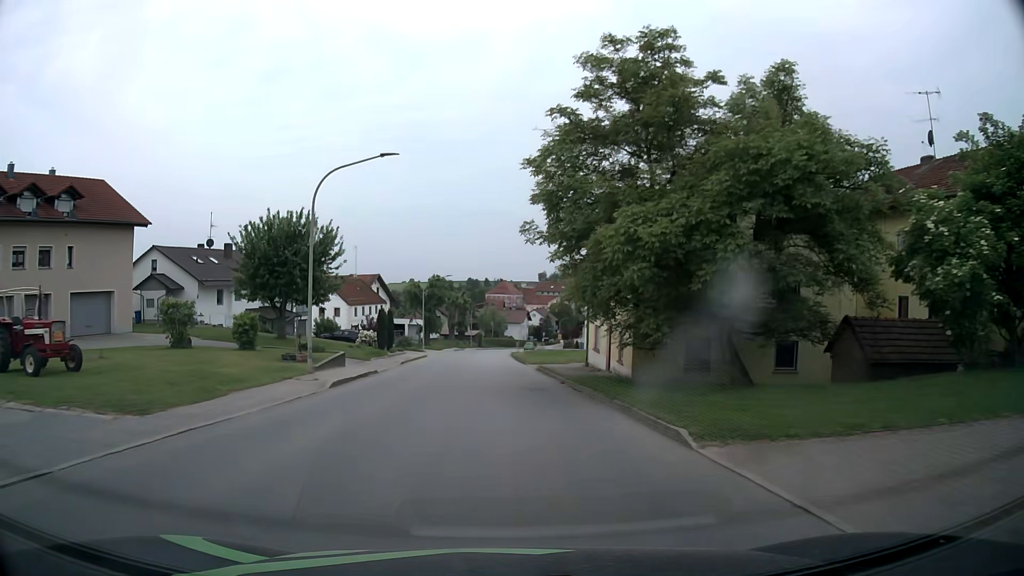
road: tertiary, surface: asphalt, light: Day
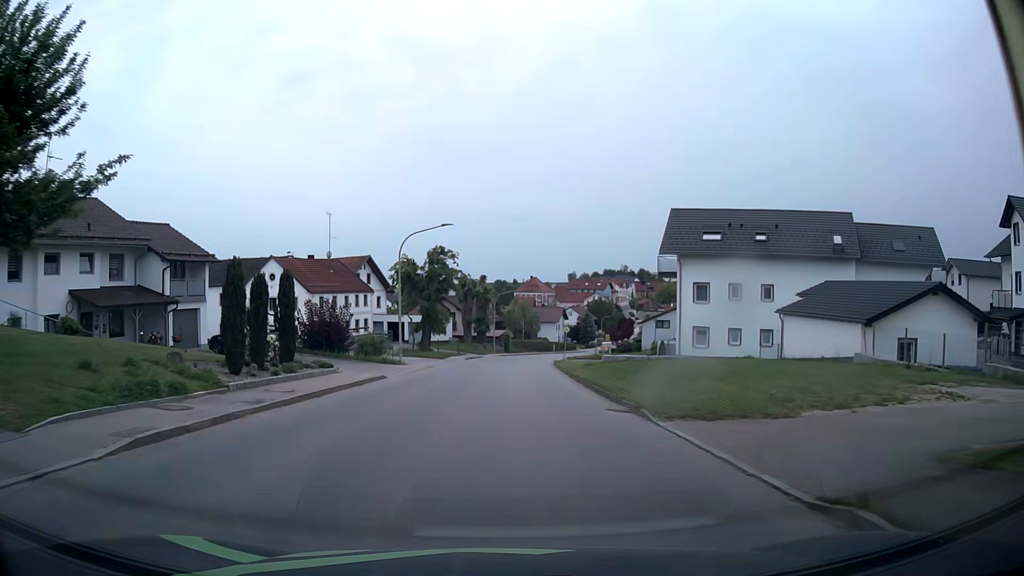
(-0.6, +29.1) m; -3°
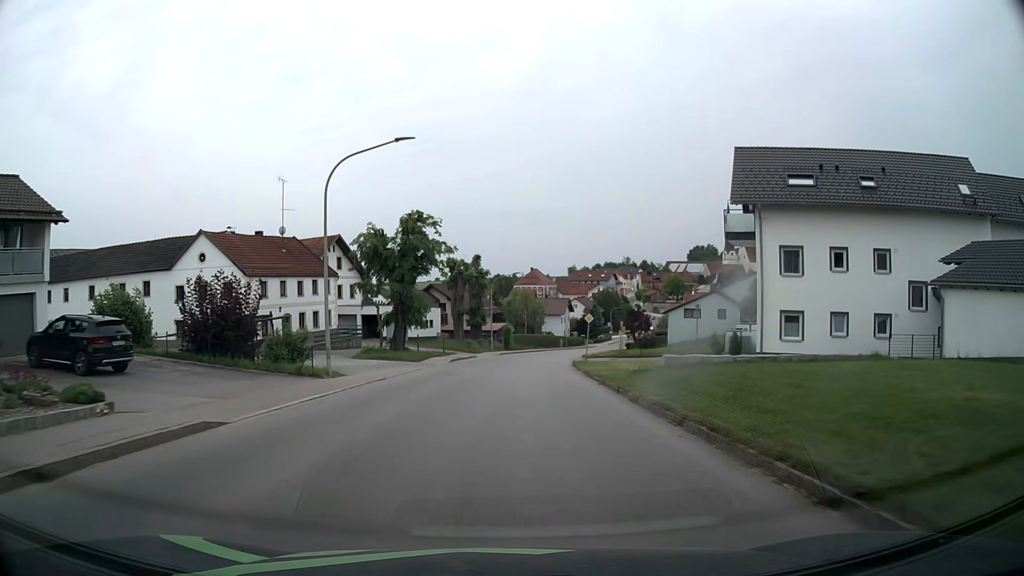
(+0.1, +14.8) m; +1°
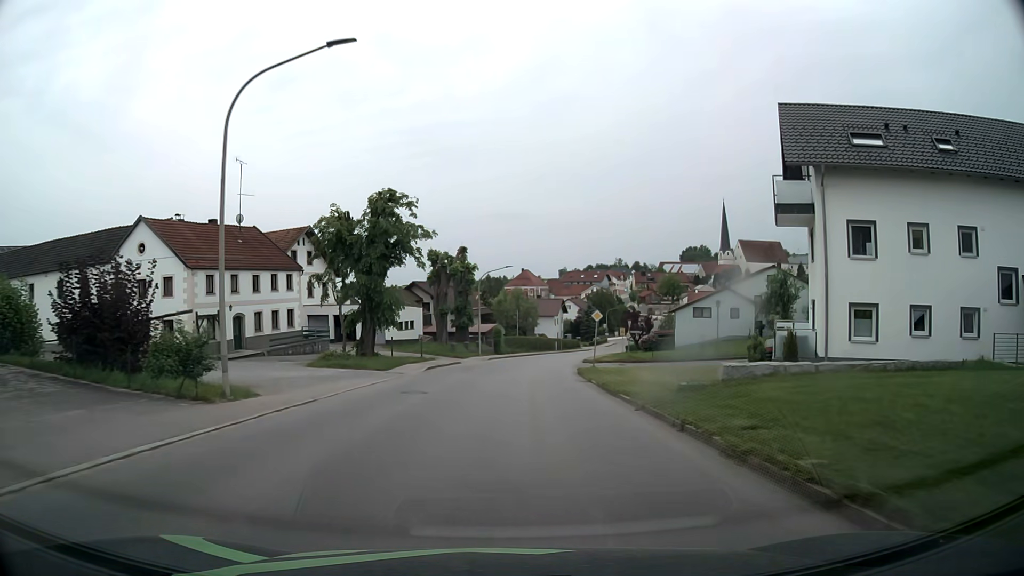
(0.0, +7.5) m; +1°
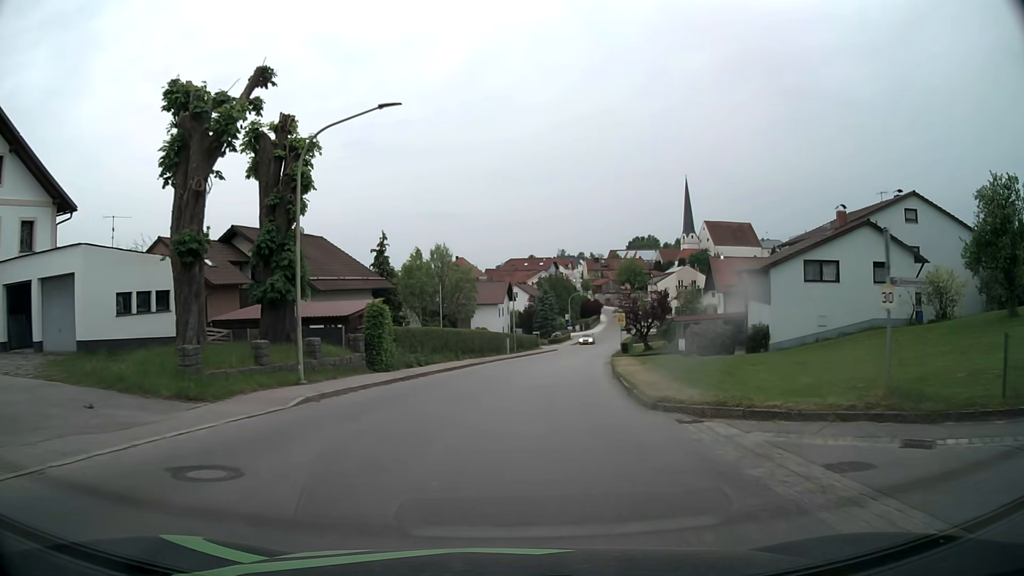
(+1.4, +37.6) m; +5°
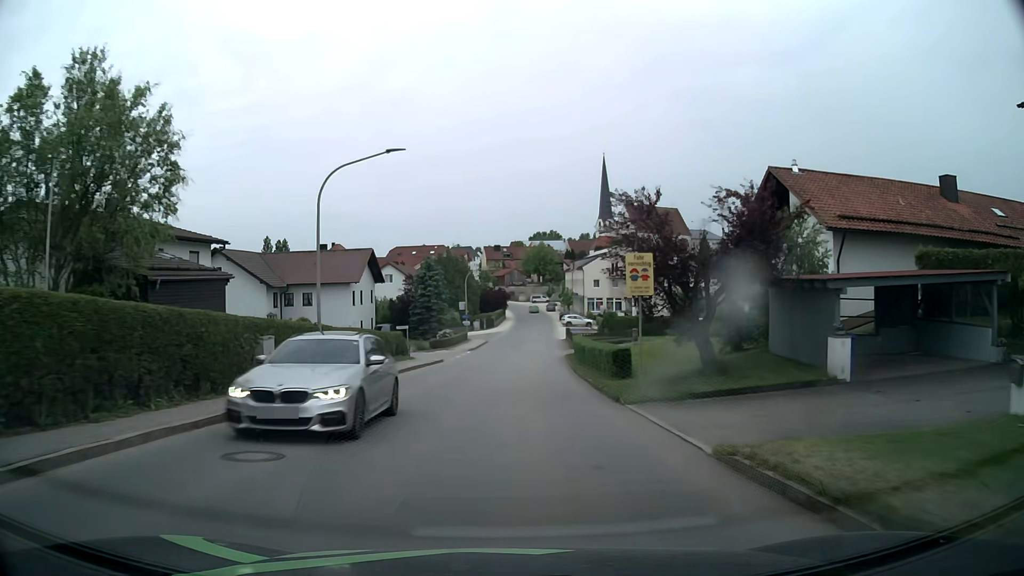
(+3.1, +37.2) m; +8°
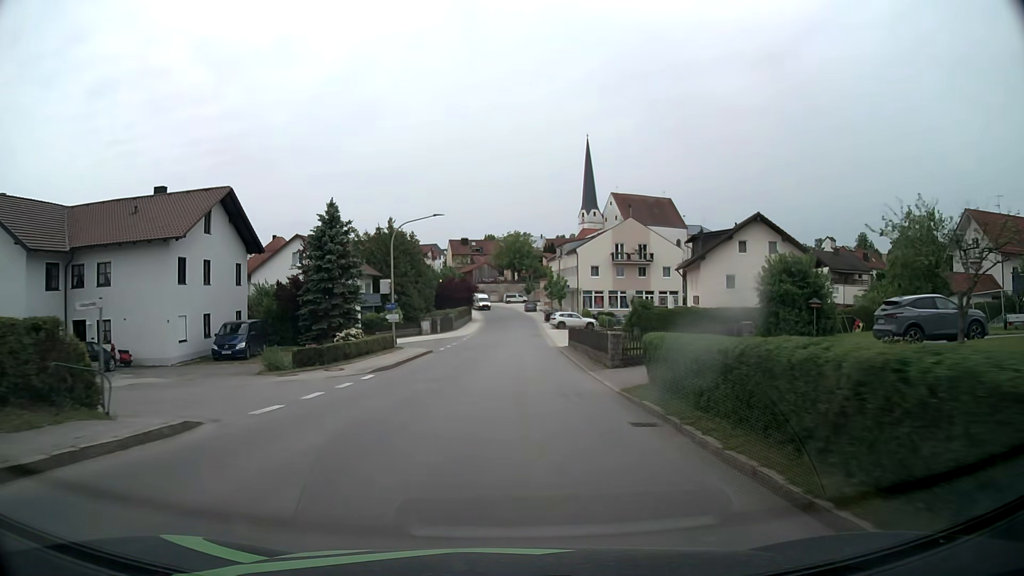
(+0.8, +29.8) m; +3°
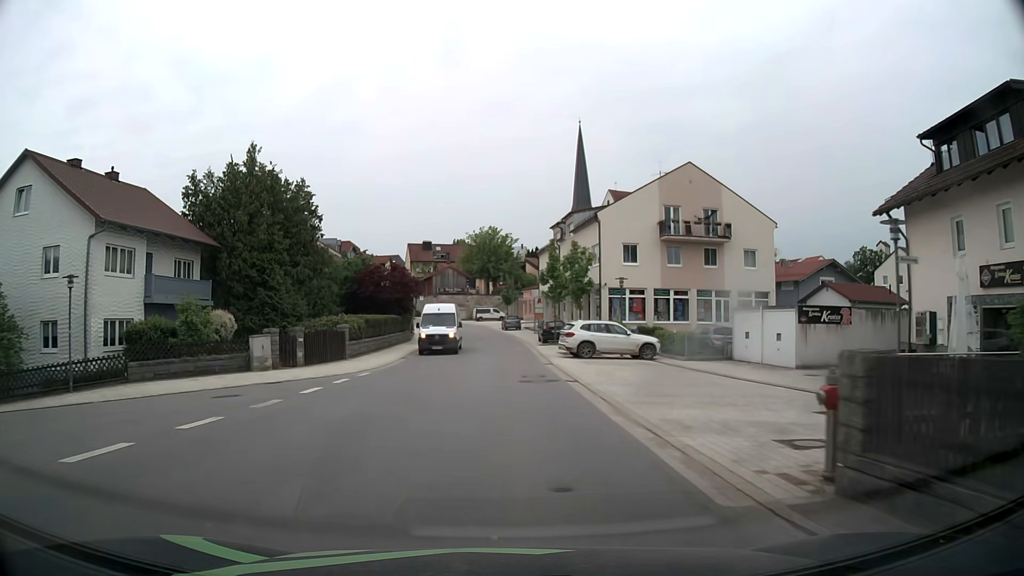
(+0.9, +36.8) m; +2°
(0, +10) (0, +20) (0, +30) (0, +40) (-1, +50) (-2, +60) (-3, +70) (-5, +80) (-8, +89) (-12, +98) m
